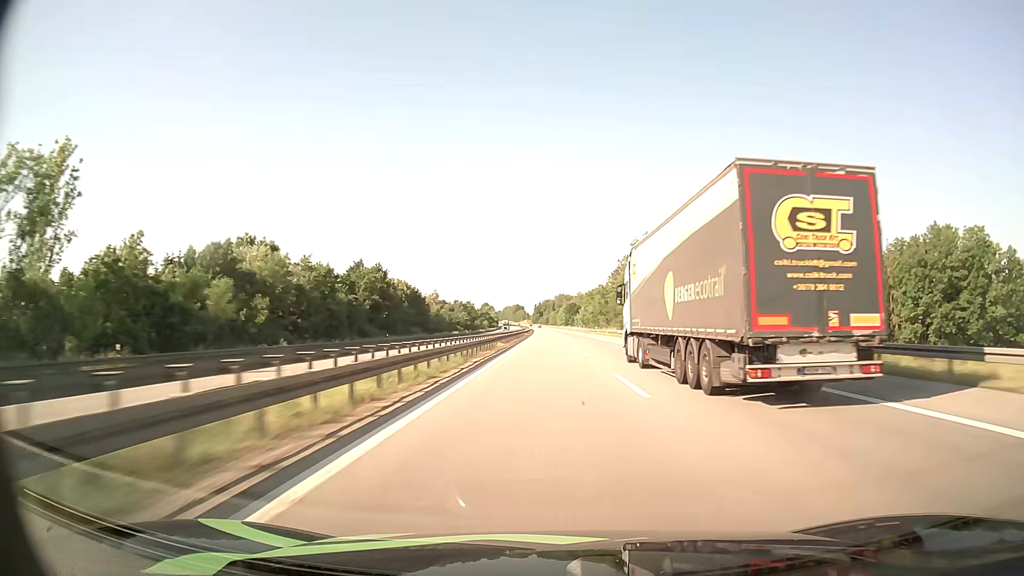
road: motorway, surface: asphalt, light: Day
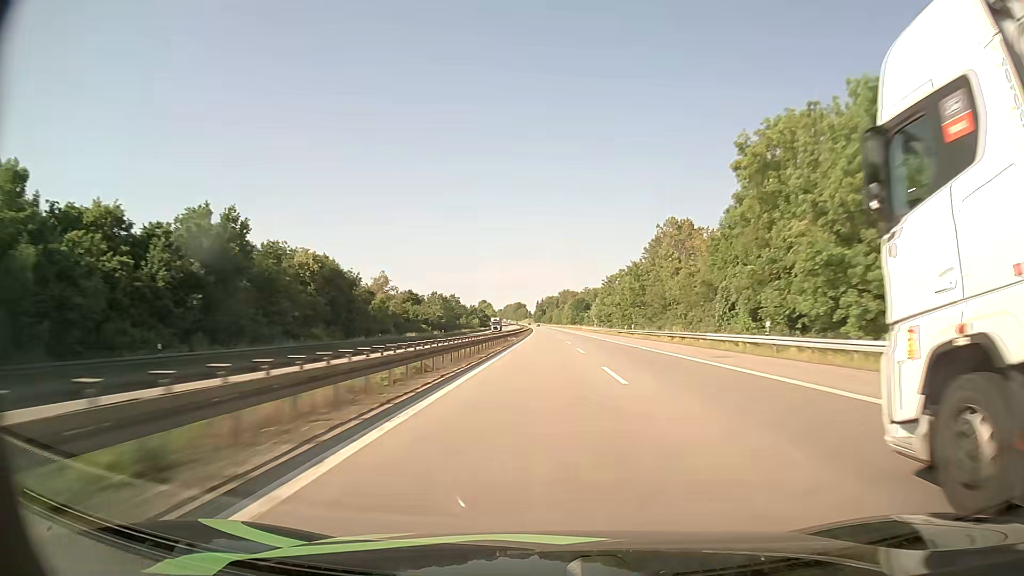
(-0.1, +50.5) m; 0°
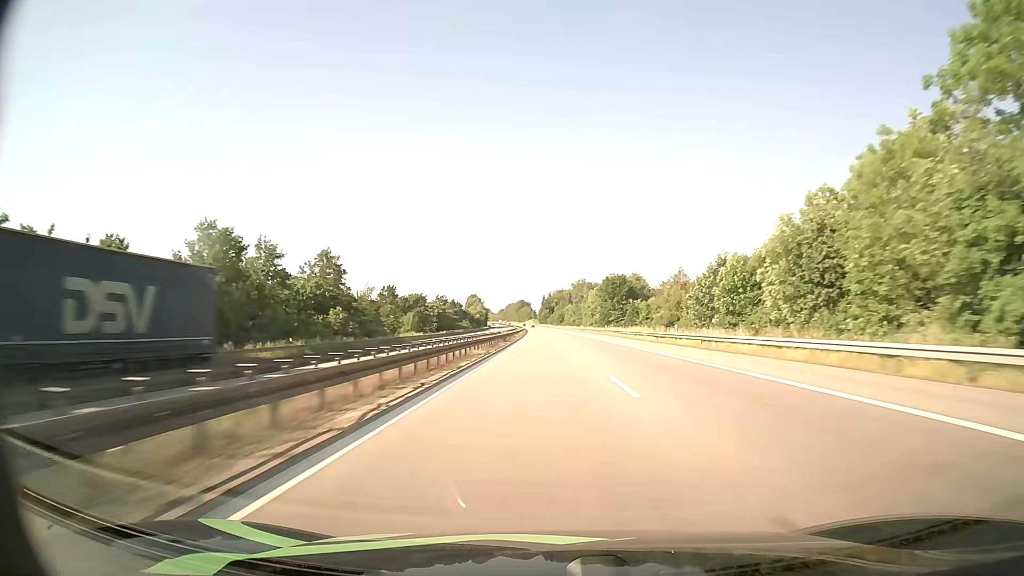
(-0.8, +126.9) m; -1°
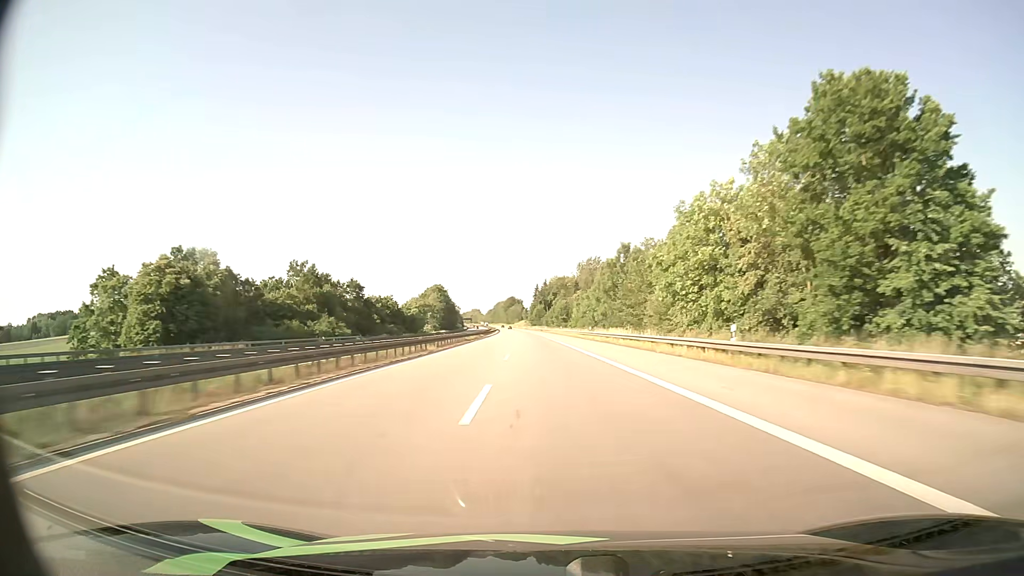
(+0.9, +127.3) m; 0°
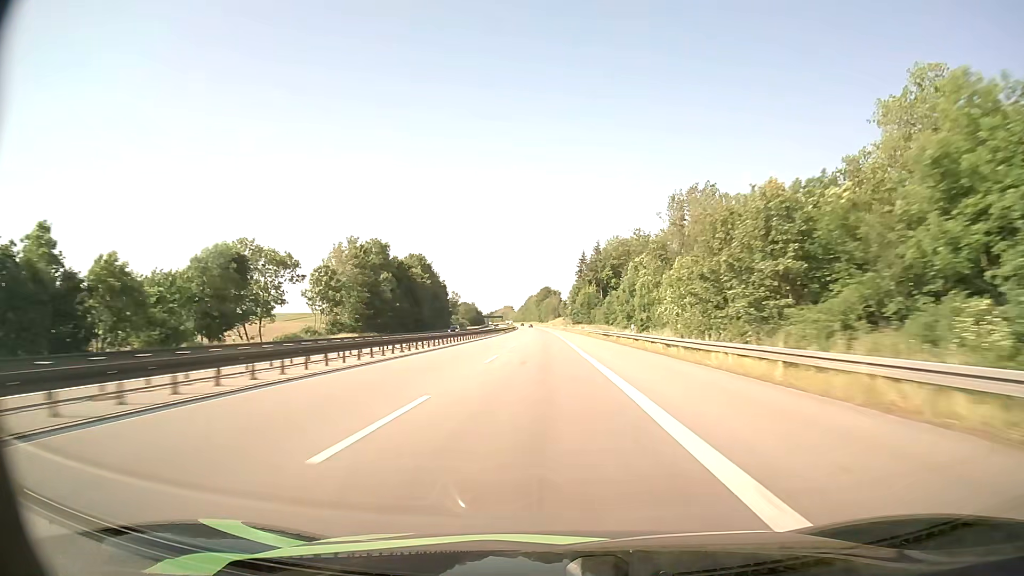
(-3.9, +127.0) m; -3°
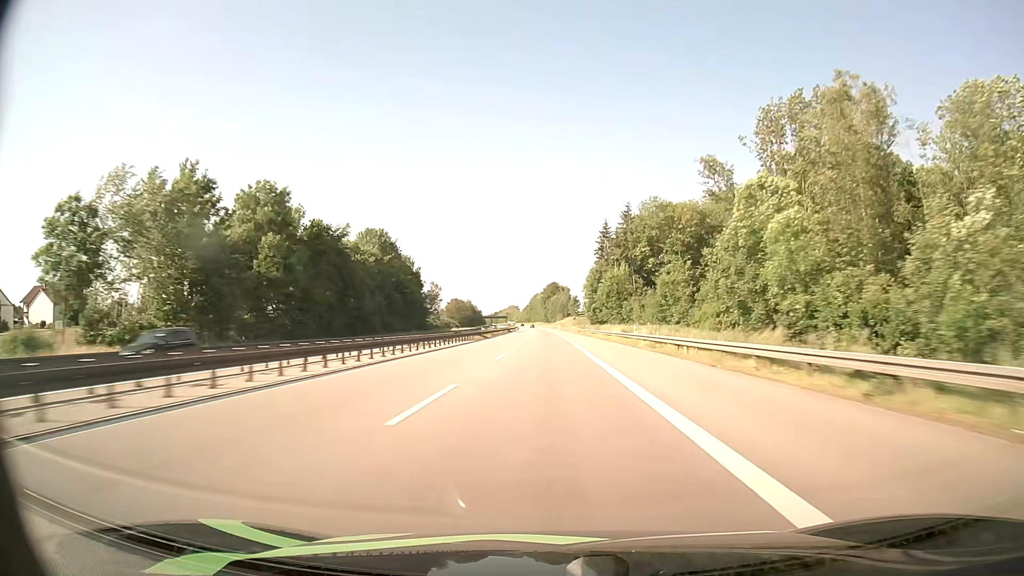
(-0.3, +50.6) m; -1°
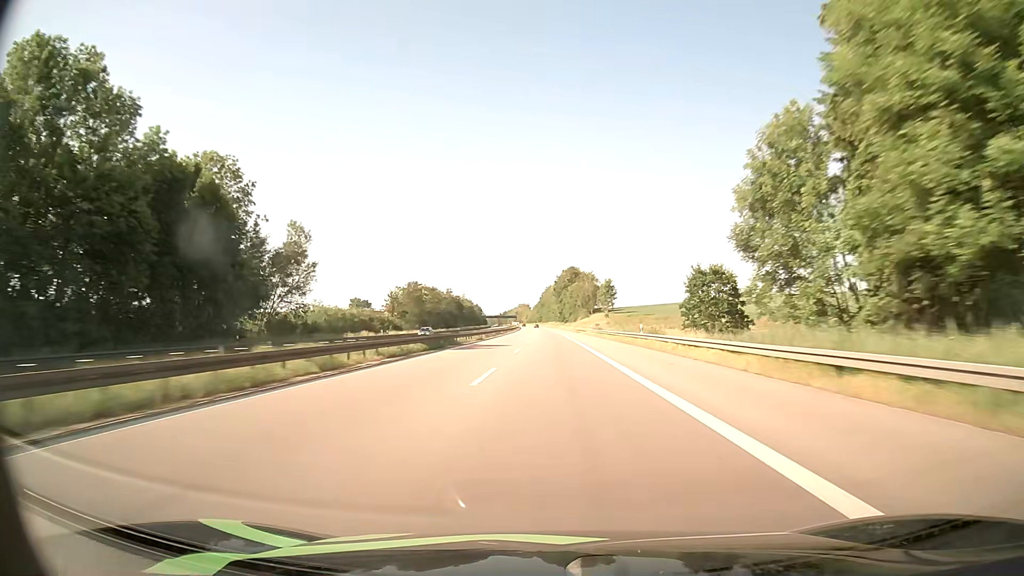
(-1.3, +100.5) m; -1°
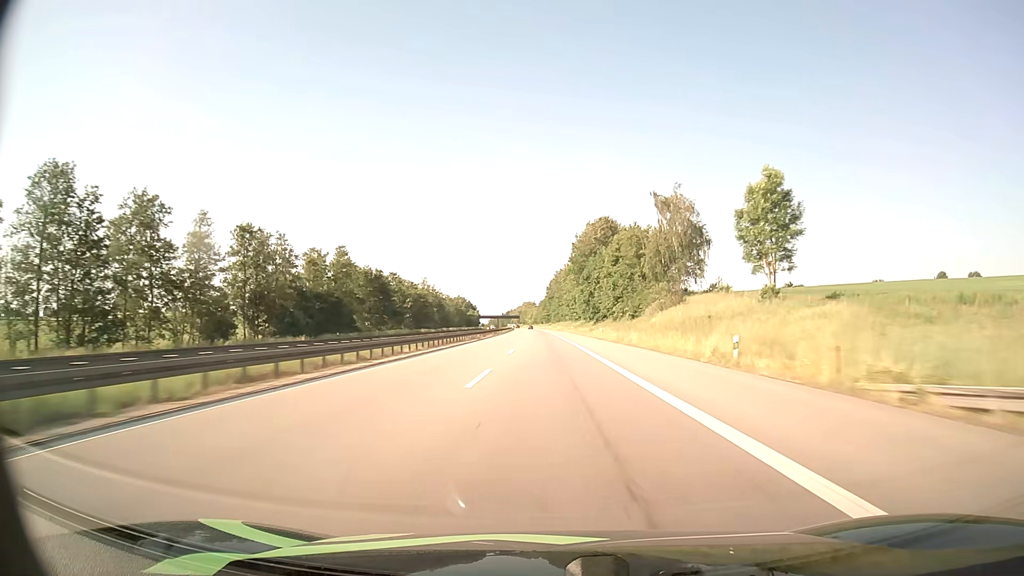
(-1.3, +124.3) m; -1°
(0, +10) (0, +20) (0, +30) (0, +40) (0, +50) (0, +60) (-1, +70) (-1, +80) (-1, +90) (-1, +100) m
